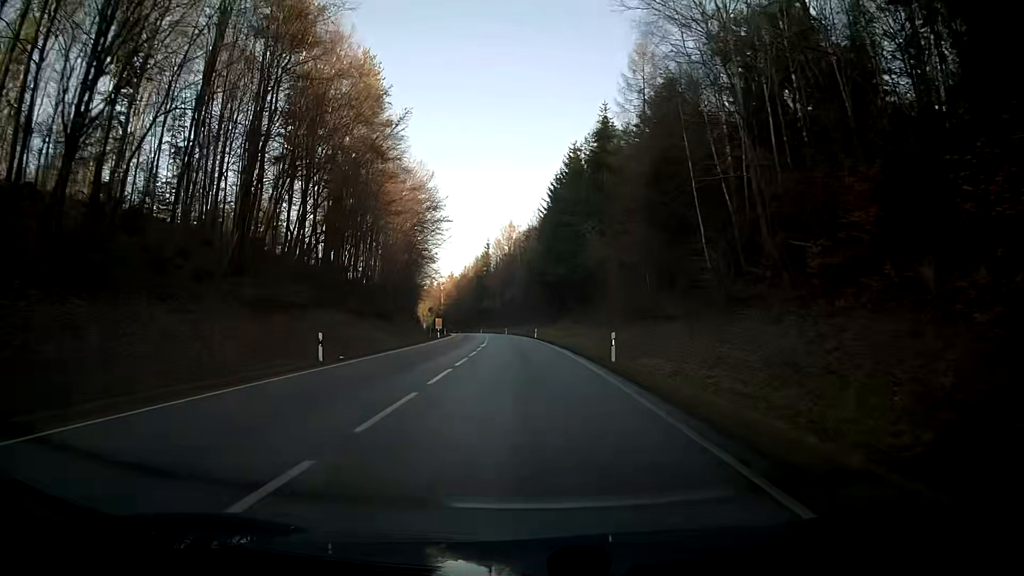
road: secondary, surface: asphalt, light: Day
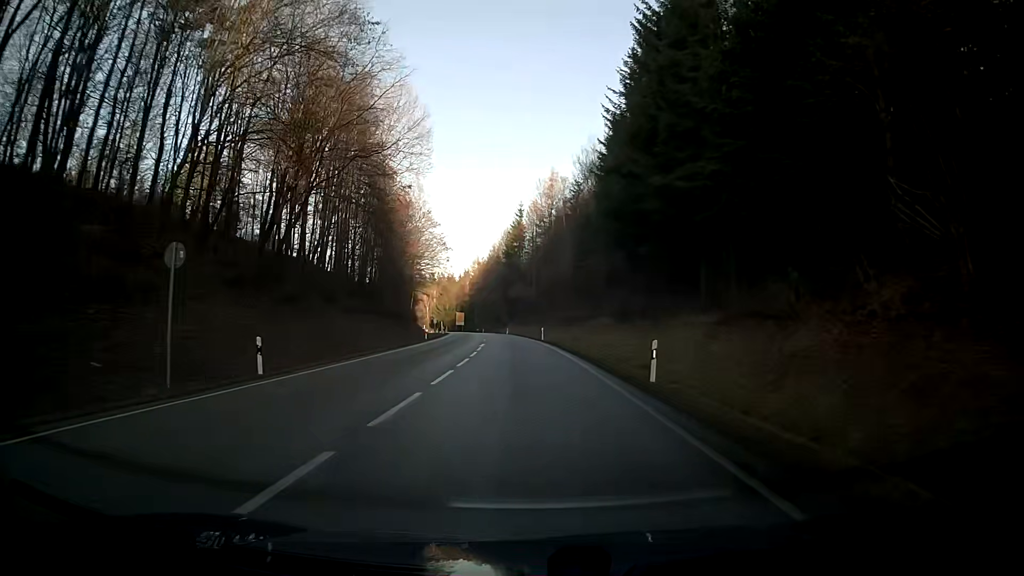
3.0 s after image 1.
(-0.8, +54.1) m; -3°
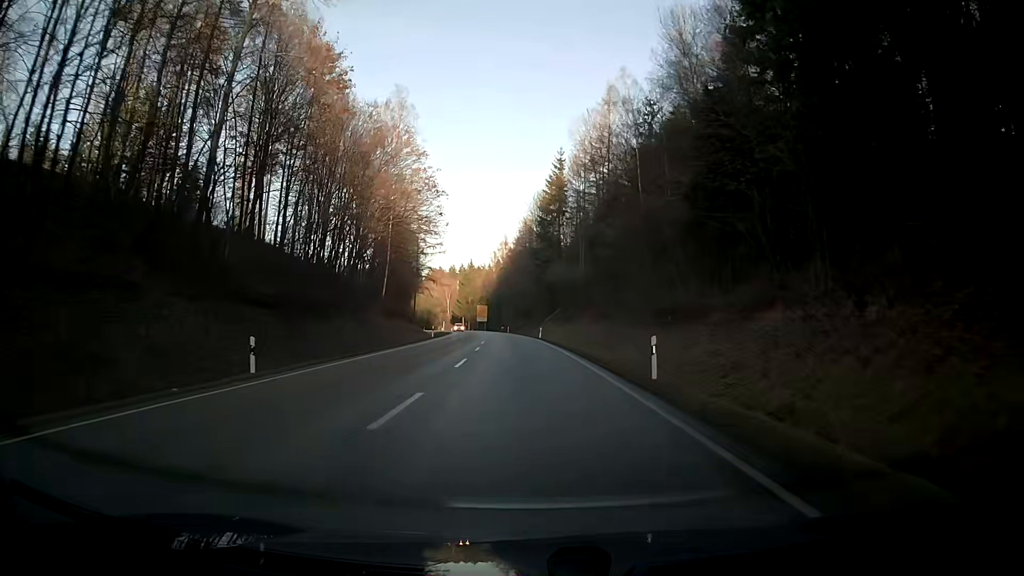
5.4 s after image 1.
(-1.2, +43.2) m; -3°
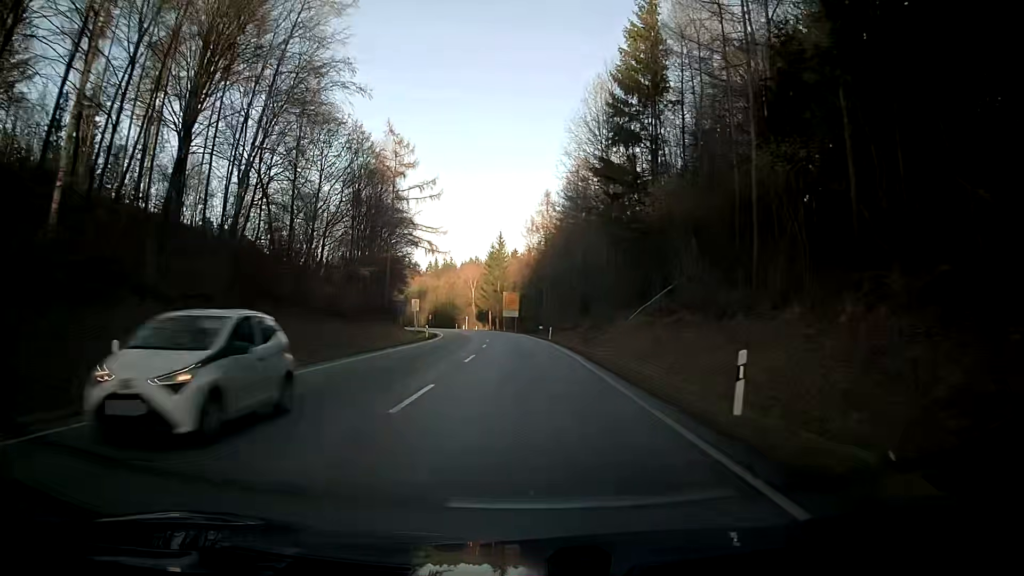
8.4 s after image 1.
(-1.6, +54.0) m; -3°
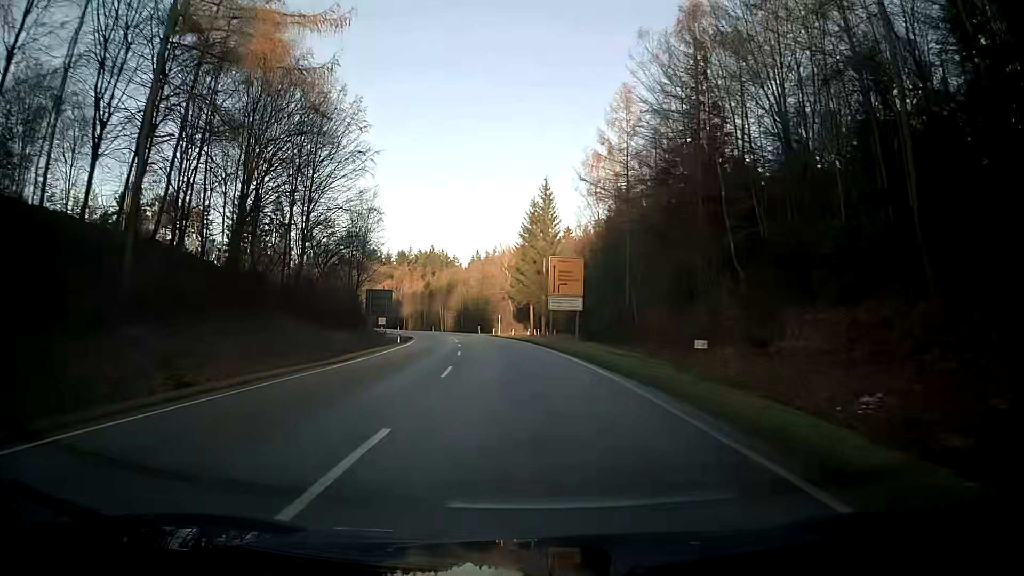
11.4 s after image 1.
(-2.6, +54.0) m; -5°
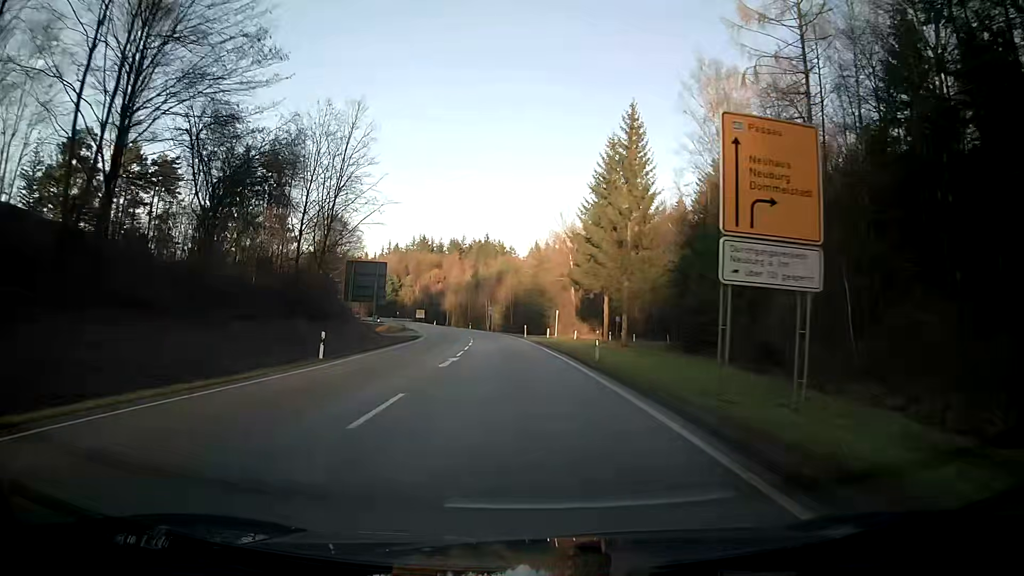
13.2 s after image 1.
(-1.4, +32.3) m; -5°
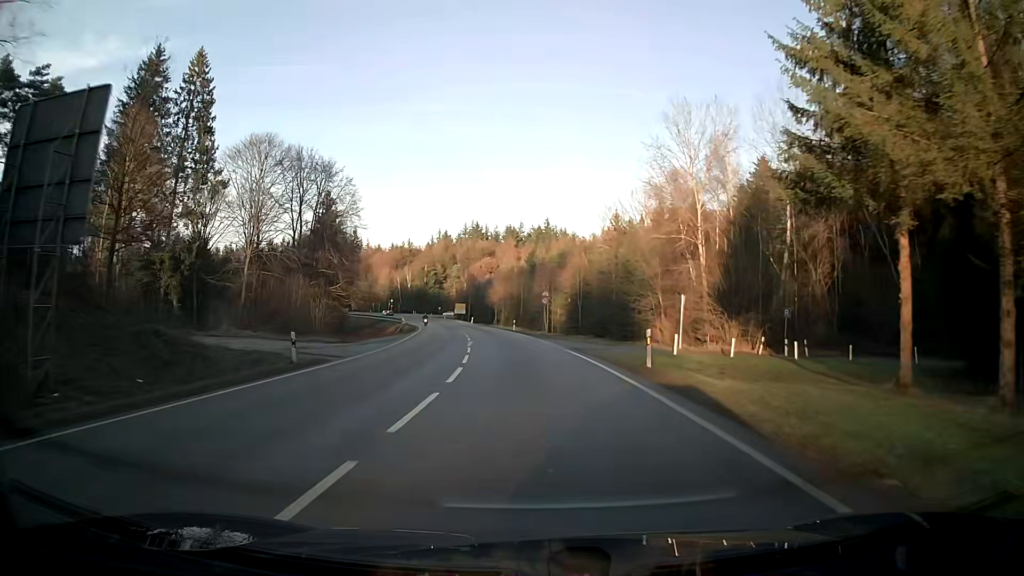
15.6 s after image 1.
(-1.9, +43.3) m; -5°
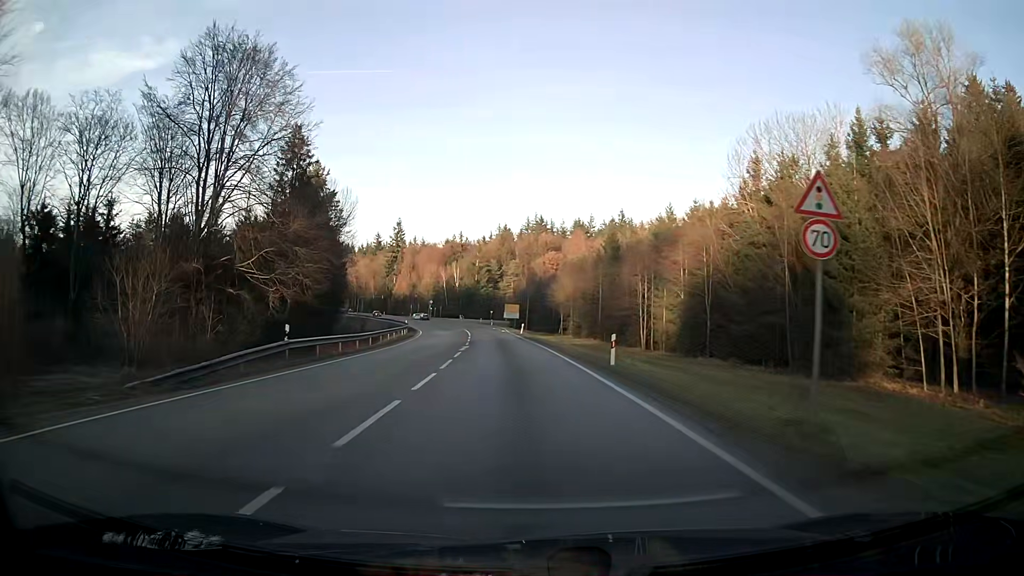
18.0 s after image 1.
(-2.1, +43.2) m; -6°
